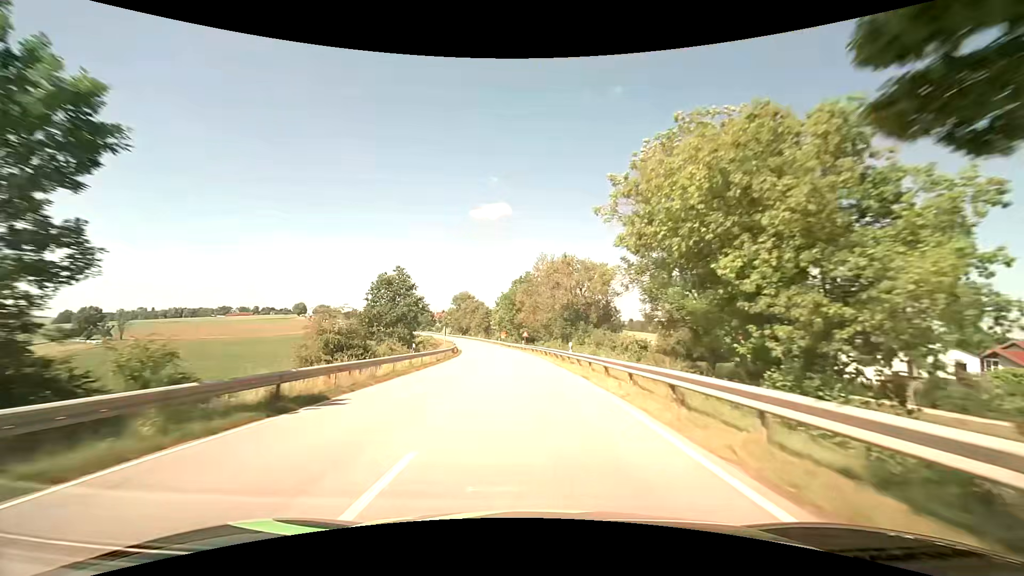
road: secondary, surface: asphalt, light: Day
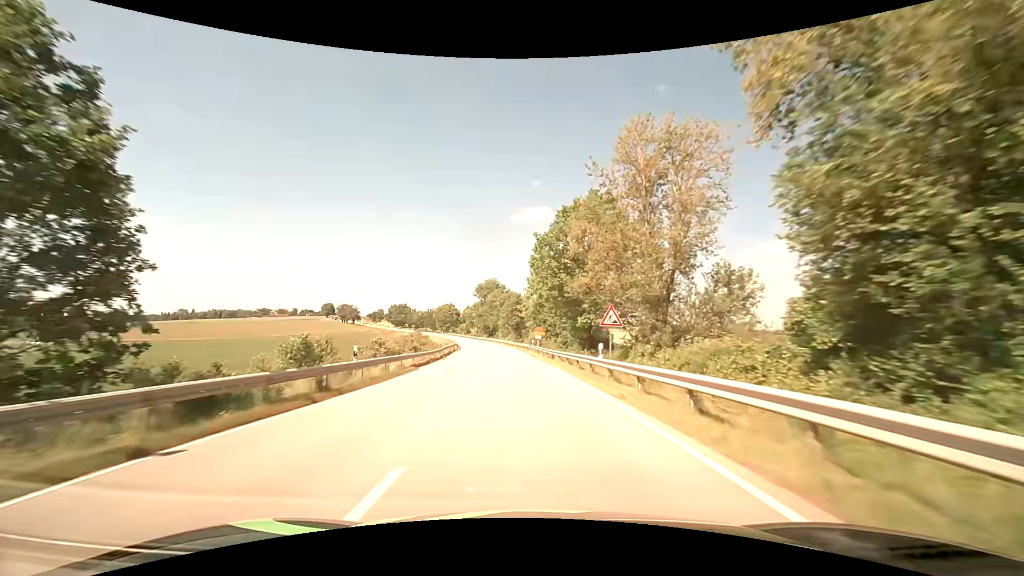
(-2.3, +49.1) m; -5°
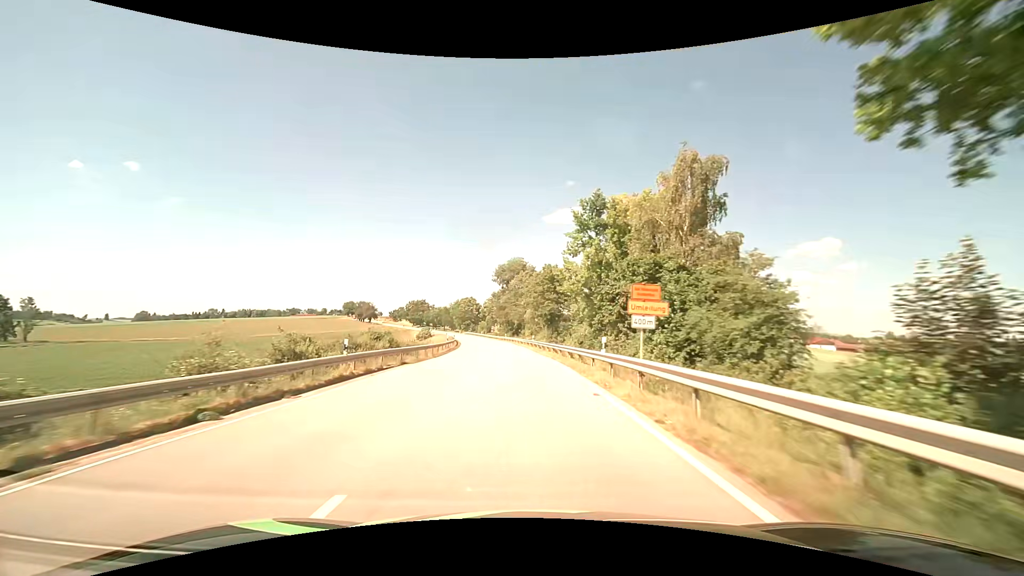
(-1.2, +36.9) m; -4°
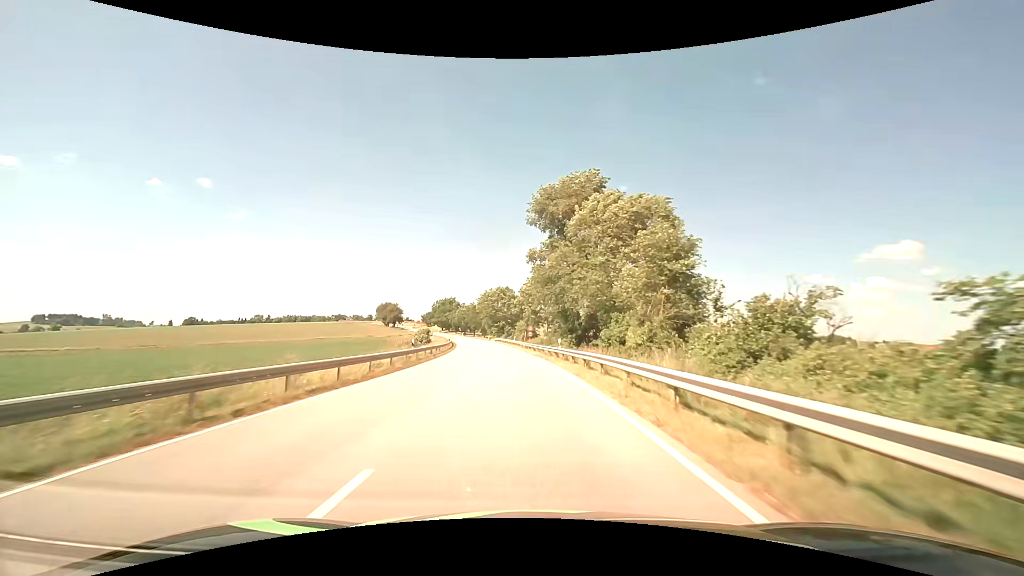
(-3.1, +58.7) m; -6°
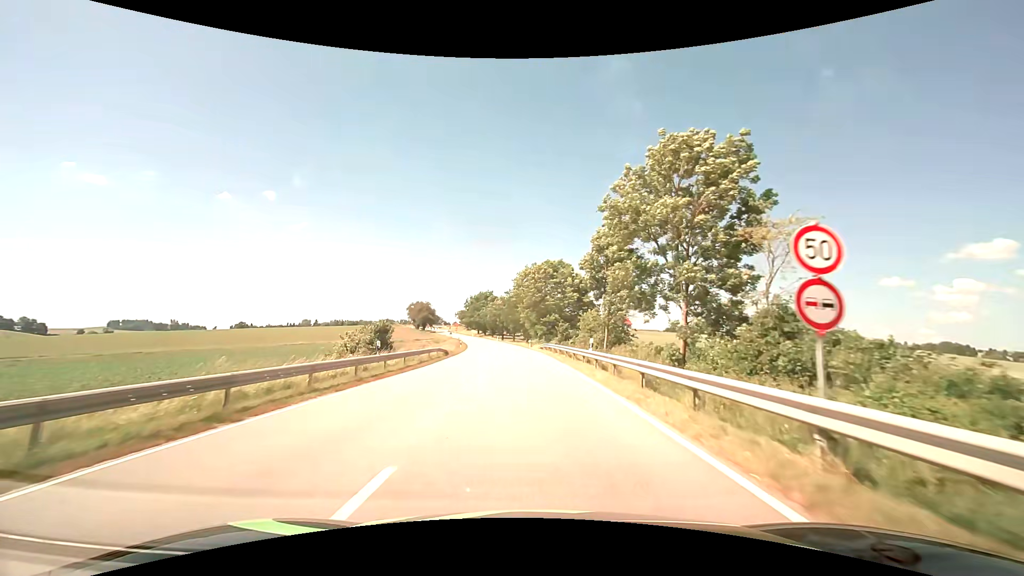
(-2.6, +47.5) m; -6°
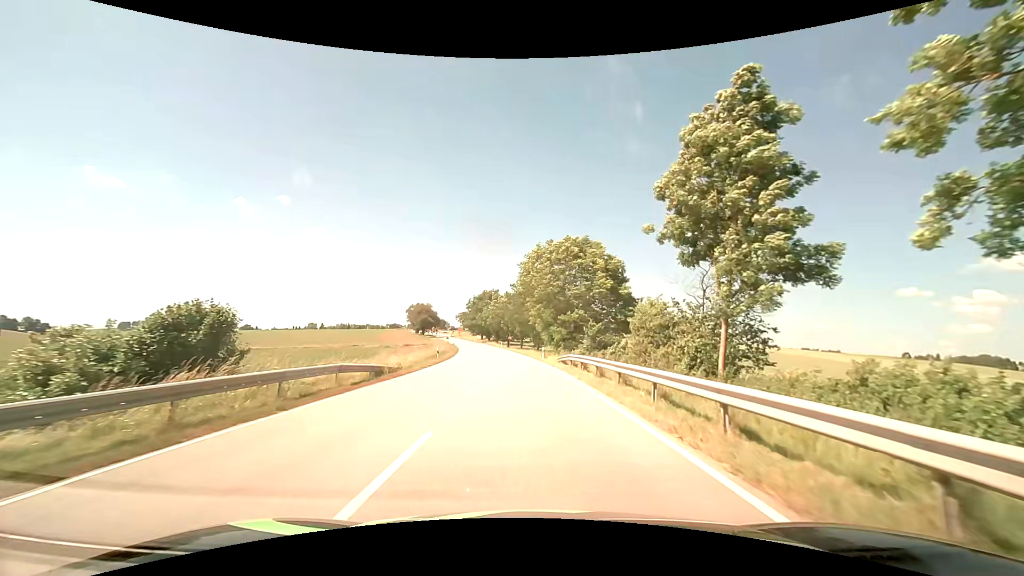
(-0.4, +21.4) m; -2°
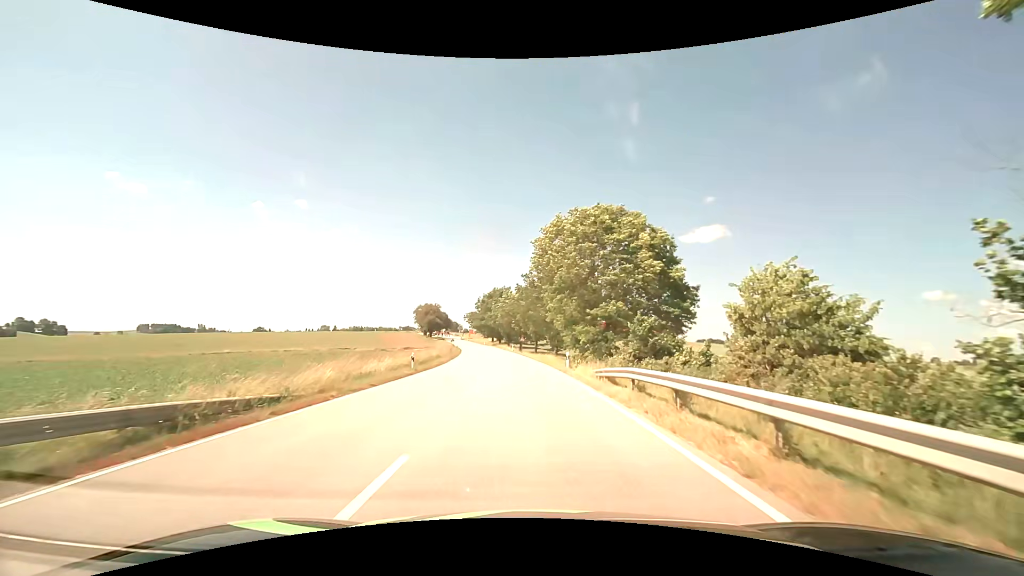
(0.0, +13.5) m; -1°
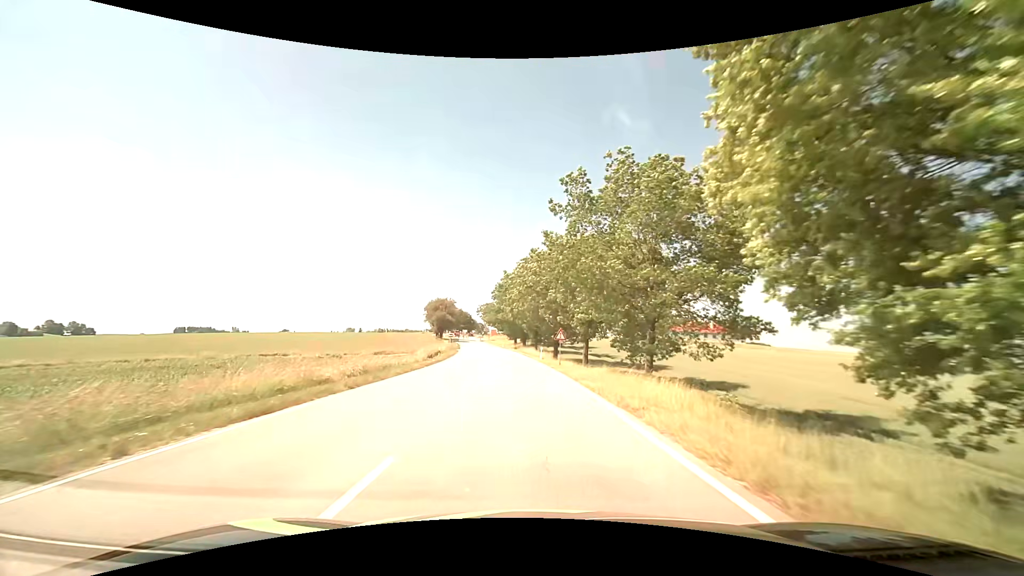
(-1.2, +36.5) m; -4°
